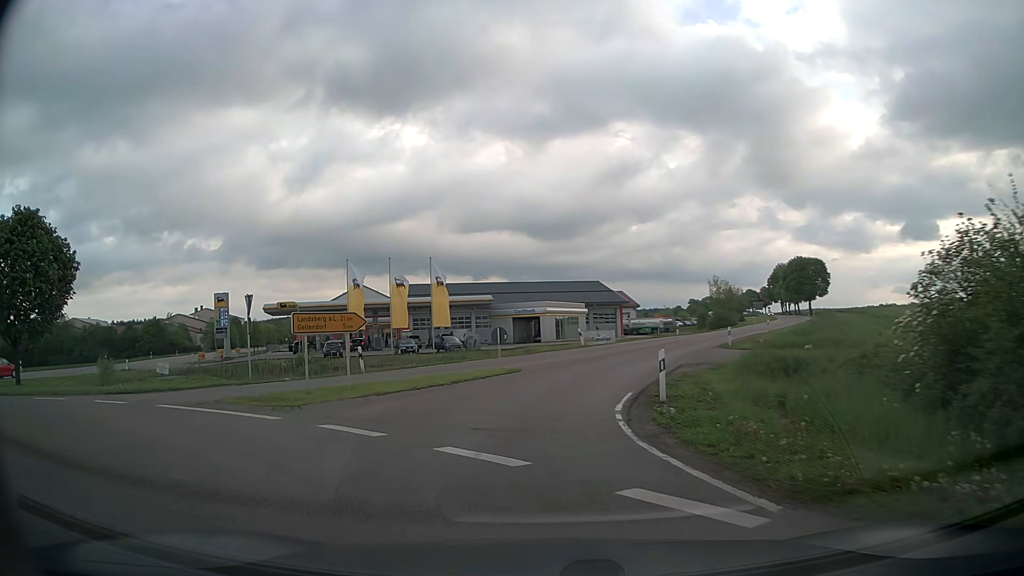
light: Day
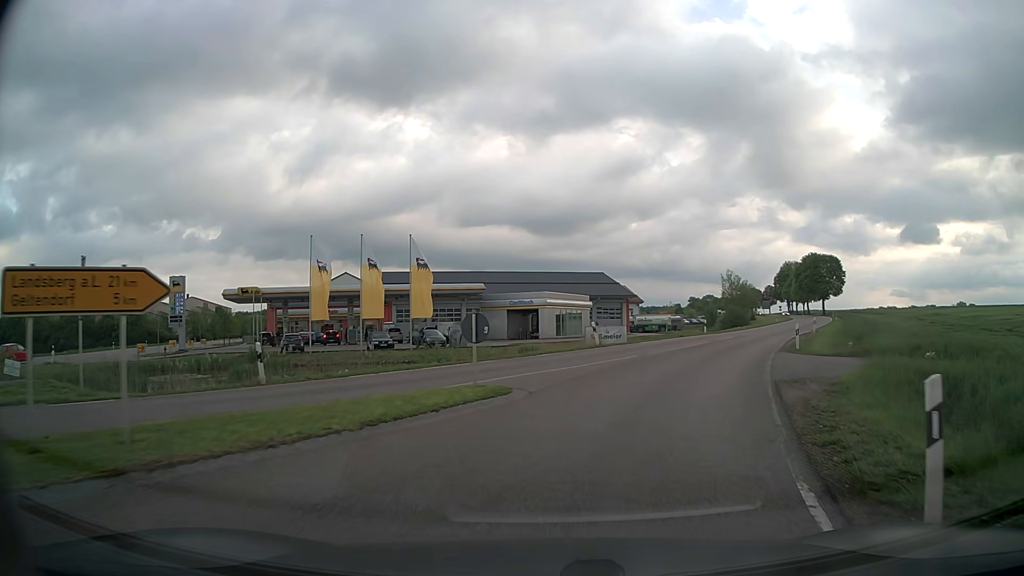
(-0.3, +10.0) m; -1°
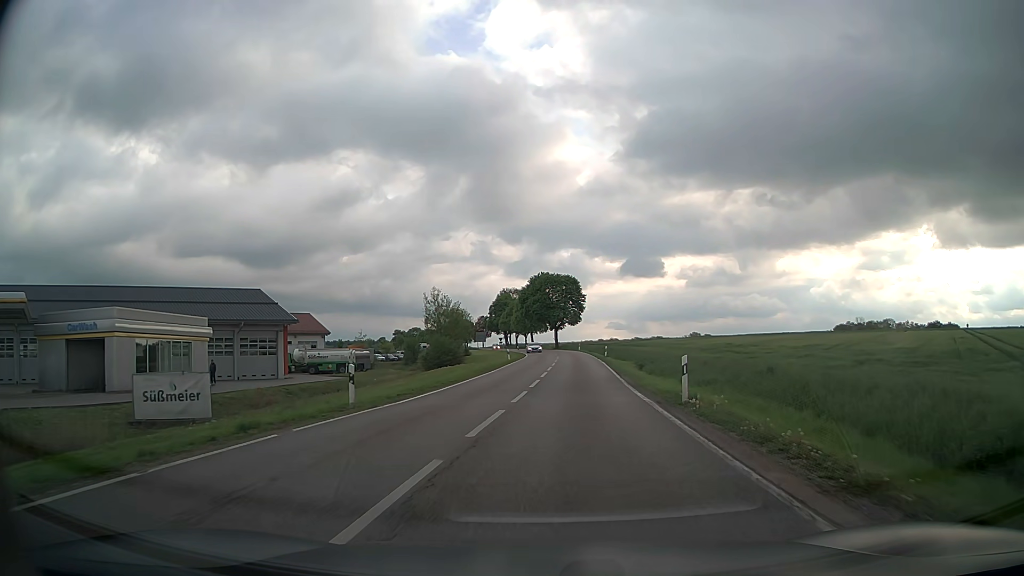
(+8.4, +29.9) m; +25°
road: secondary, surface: asphalt
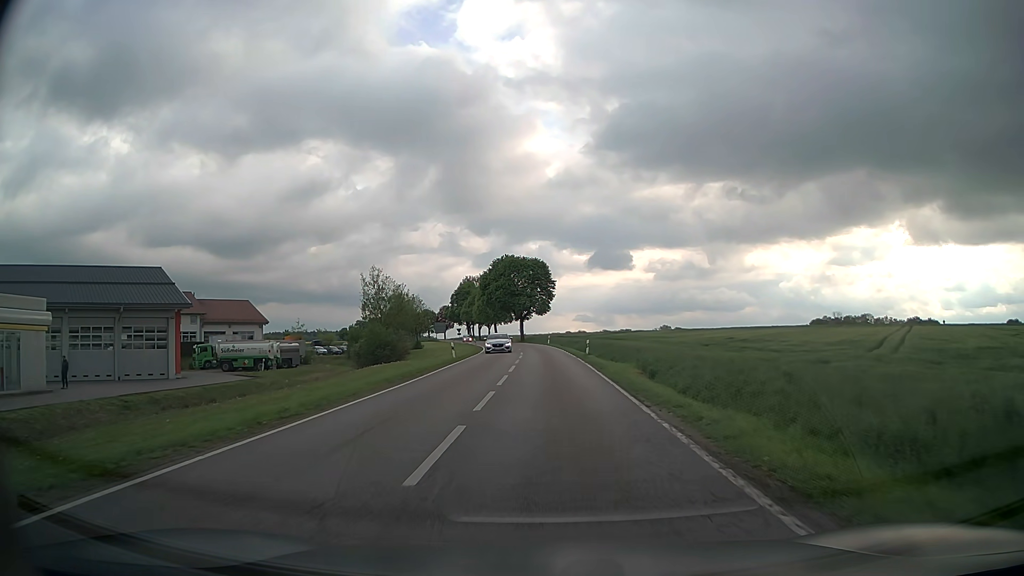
(+0.5, +15.2) m; +3°
(0, +10) (0, +20) (0, +30) (0, +40) (0, +50) (-1, +60) (-1, +70) (-2, +80) (-4, +90) (-5, +100) m
